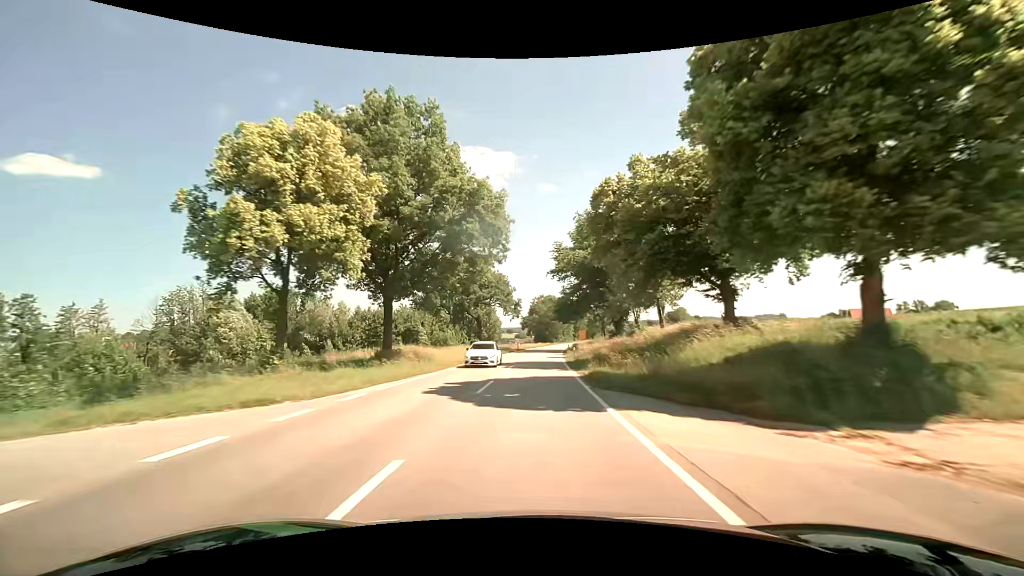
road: secondary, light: Day
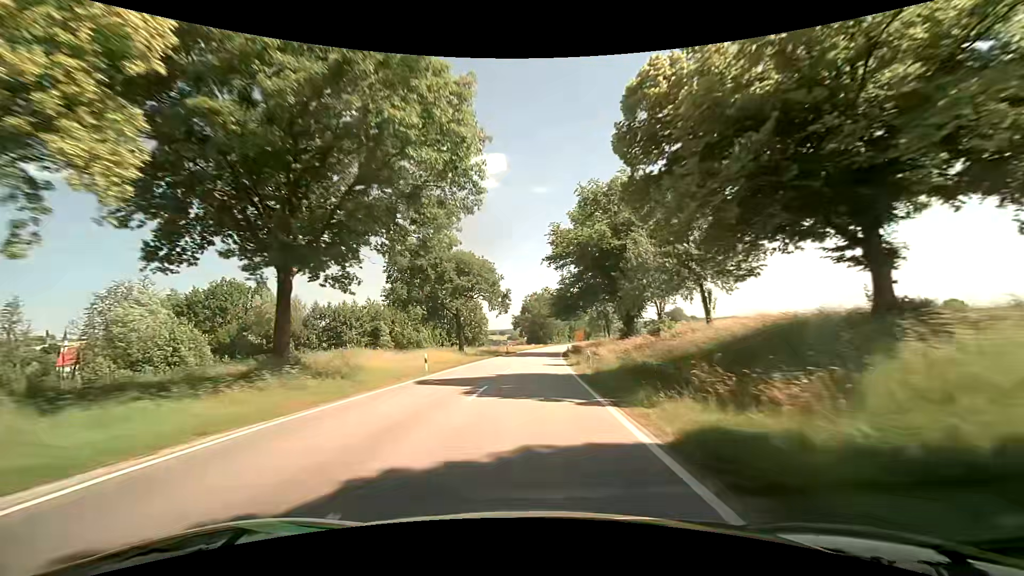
(+0.1, +13.7) m; +1°
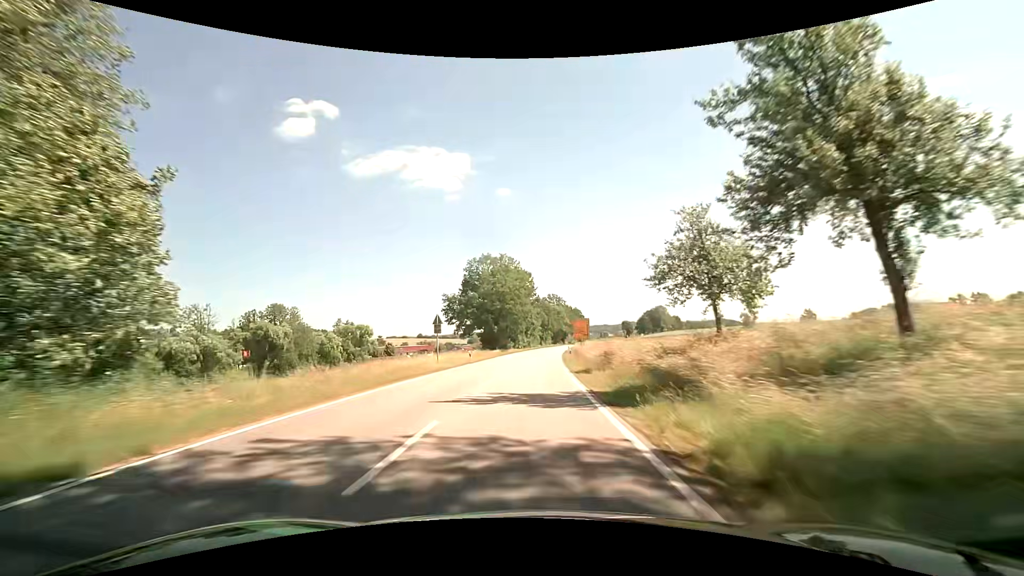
(+2.5, +67.0) m; +4°
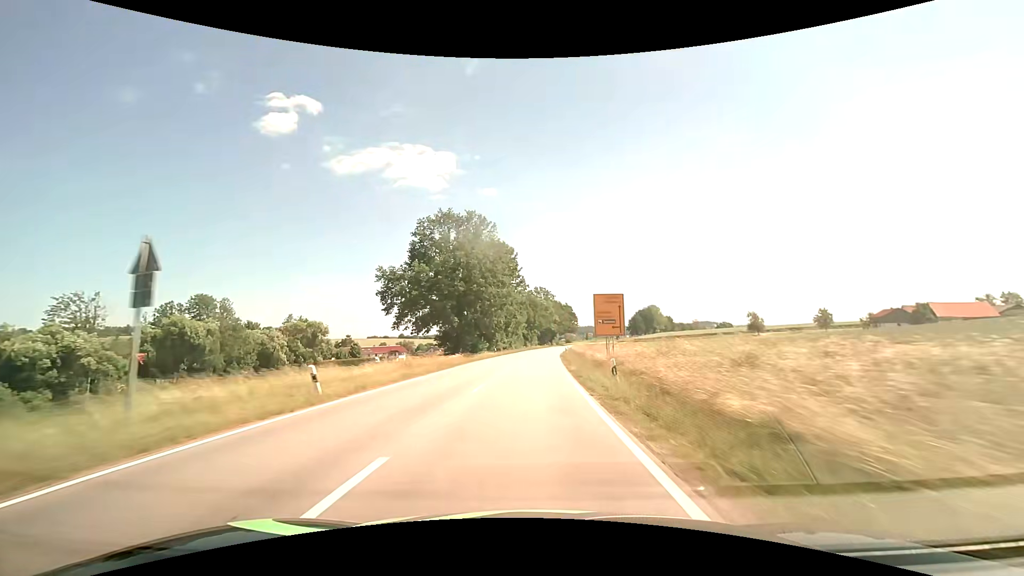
(+0.5, +26.6) m; +2°
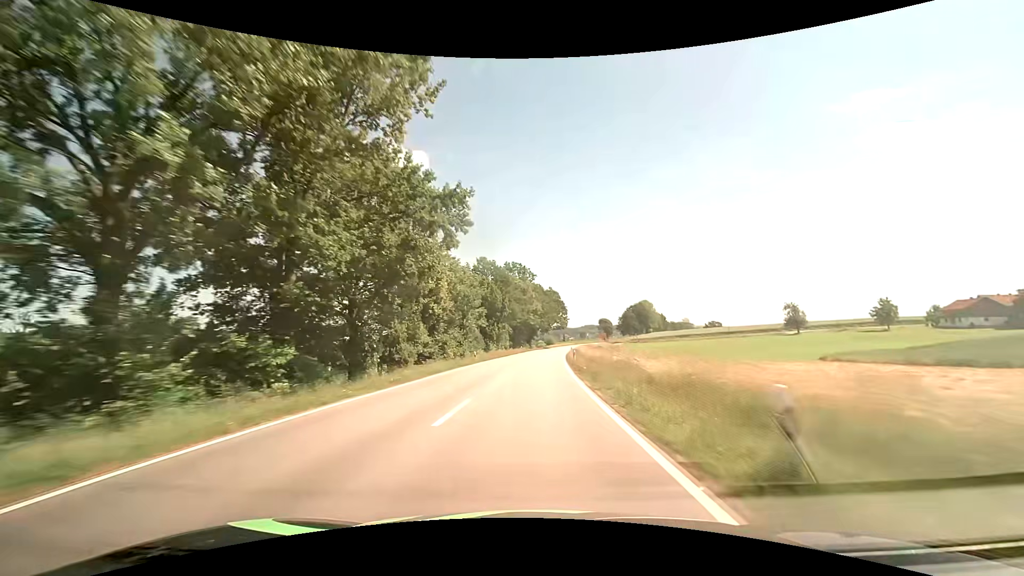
(+1.3, +53.1) m; +3°
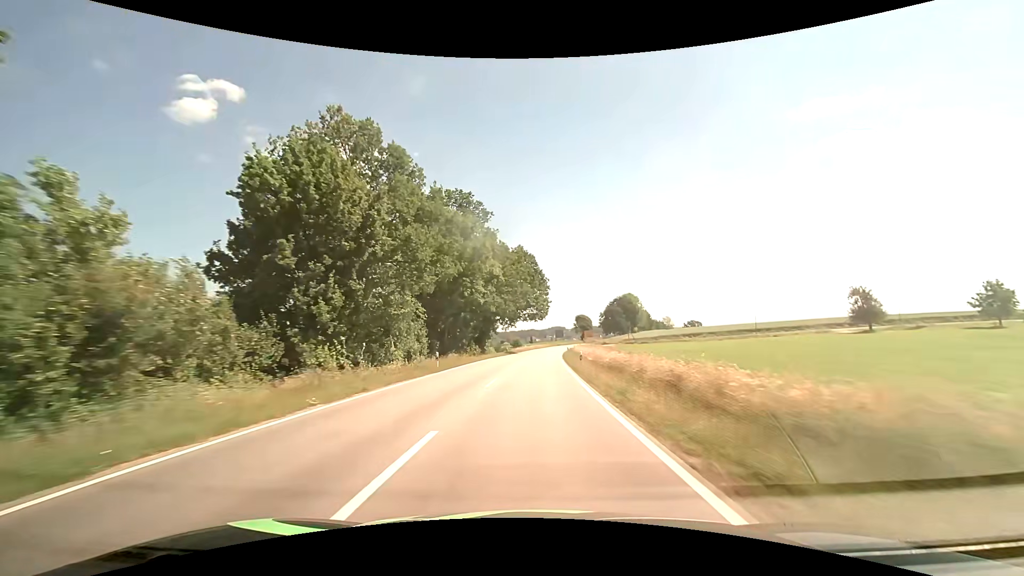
(+1.8, +52.7) m; +4°
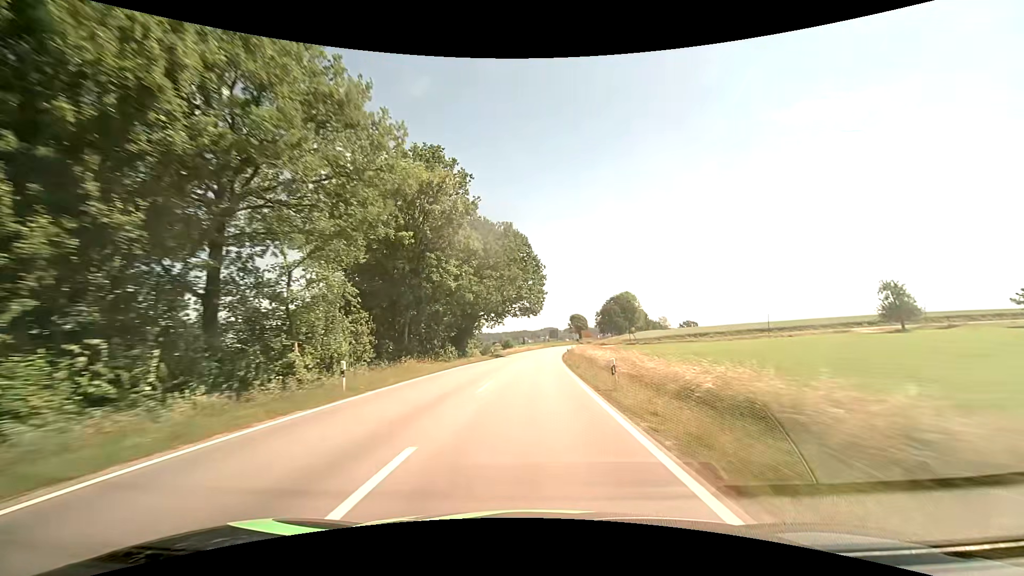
(0.0, +13.1) m; +1°
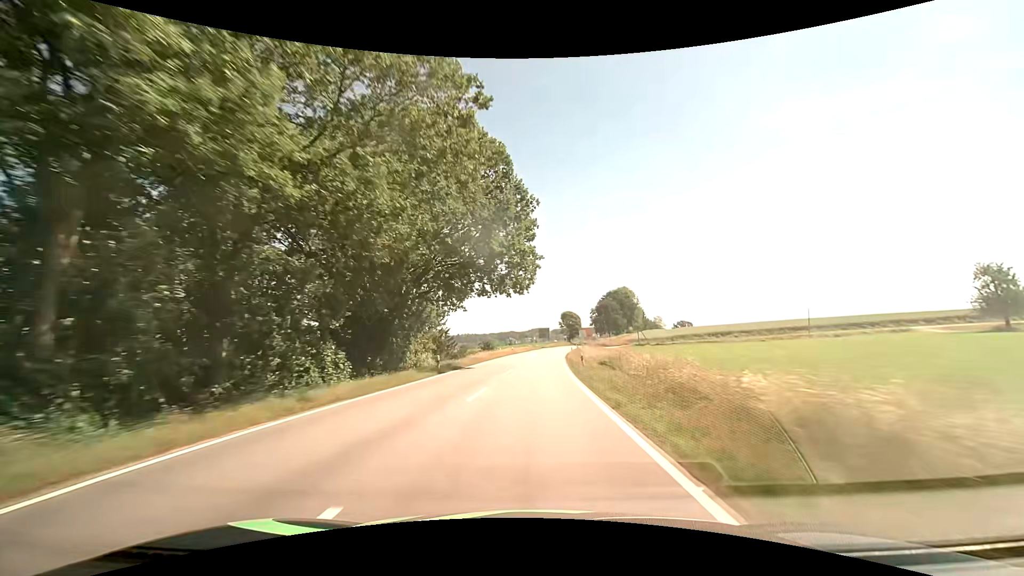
(+0.4, +26.1) m; +2°
(0, +10) (0, +20) (+1, +30) (+1, +40) (+1, +50) (+2, +60) (+3, +70) (+4, +80) (+5, +90) (+6, +100) m
